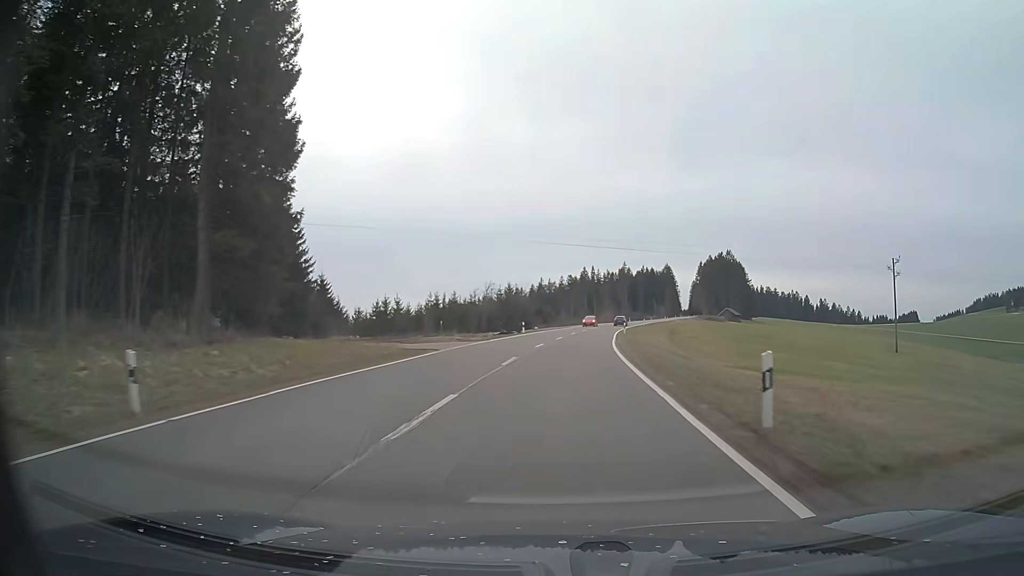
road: primary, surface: asphalt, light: Day
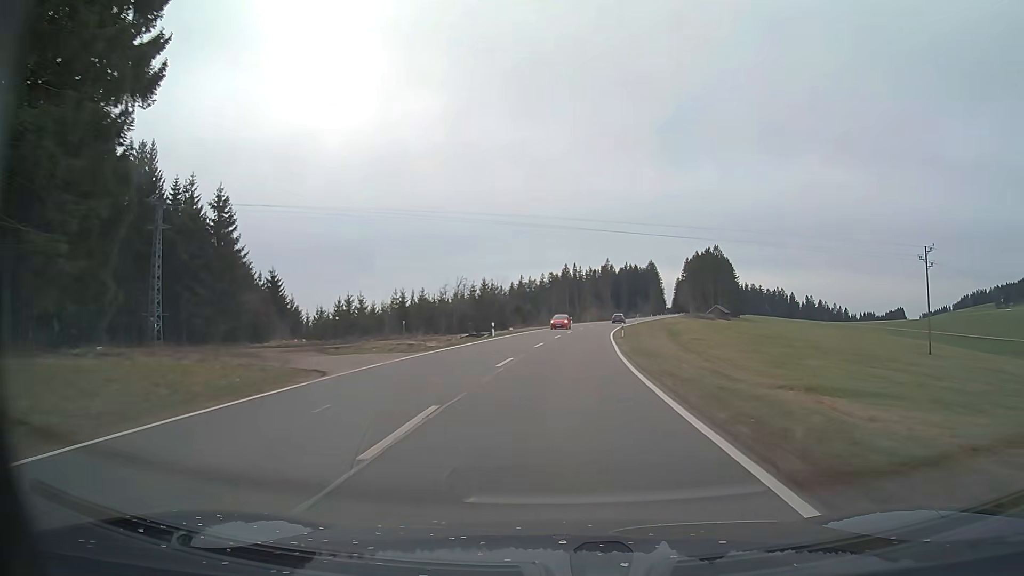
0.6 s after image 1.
(+0.1, +12.8) m; +1°
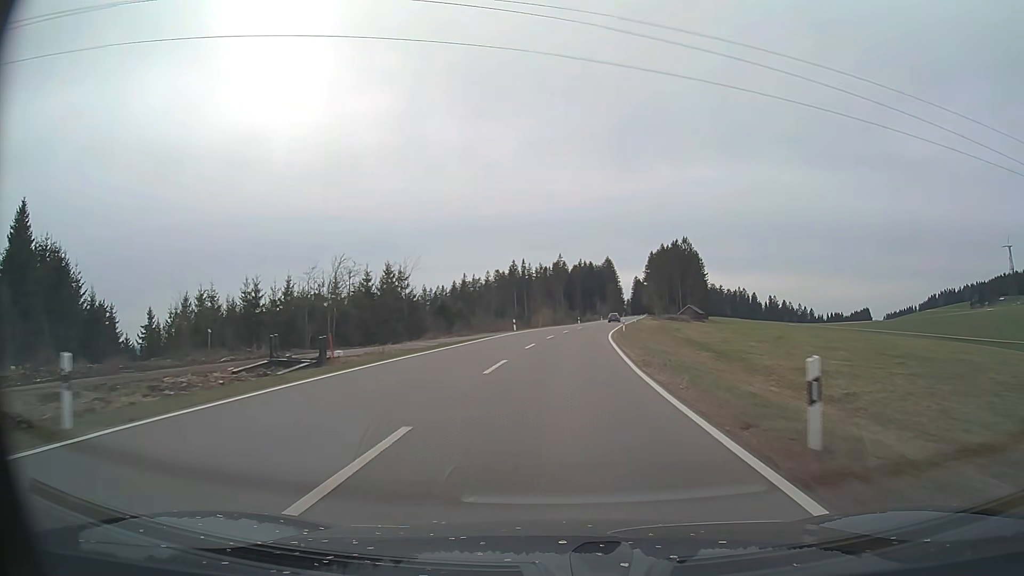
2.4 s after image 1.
(+1.6, +39.0) m; +4°
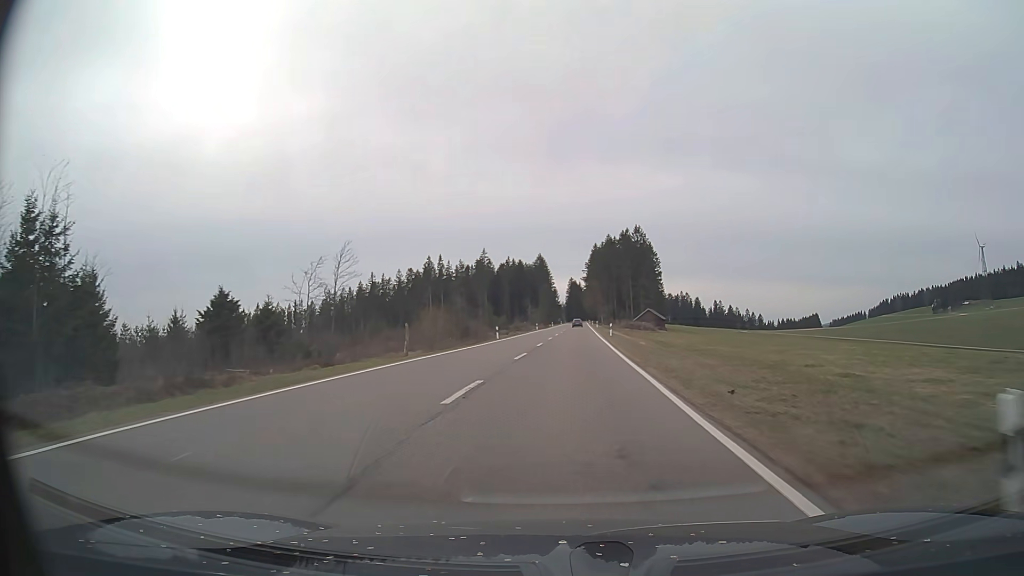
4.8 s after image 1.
(+2.7, +53.4) m; +6°
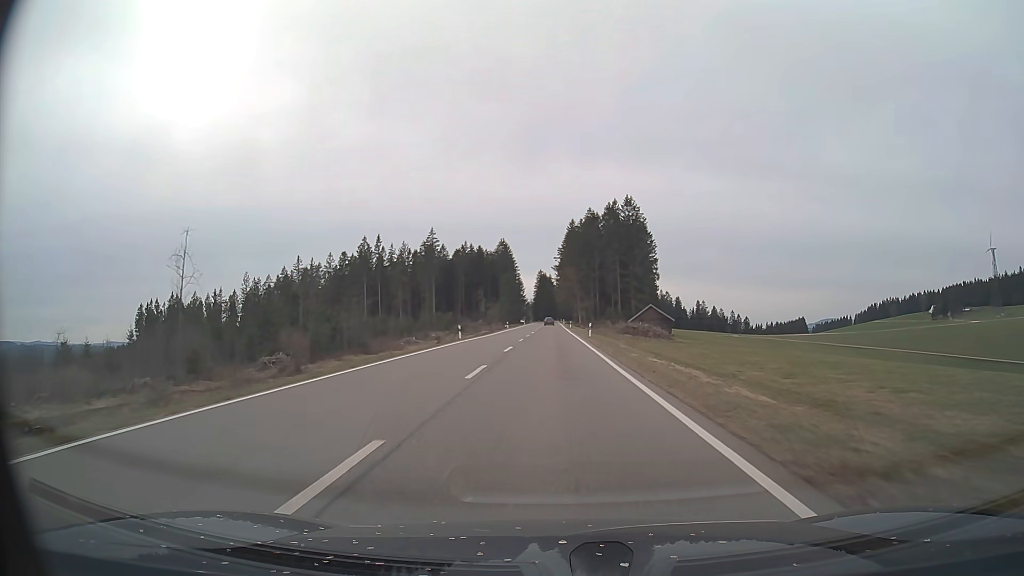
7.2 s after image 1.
(+1.9, +55.7) m; +3°
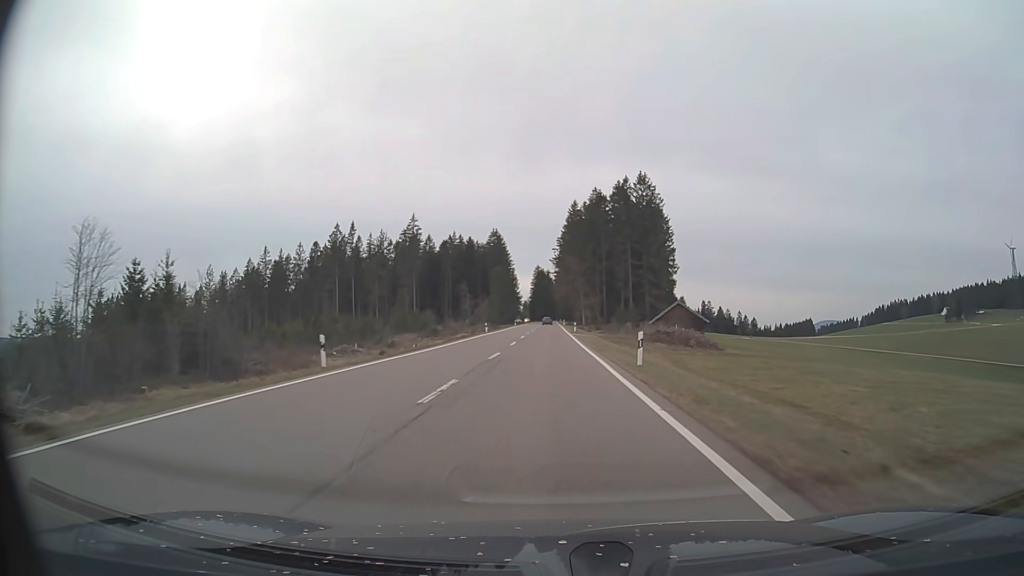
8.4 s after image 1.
(0.0, +28.7) m; 0°
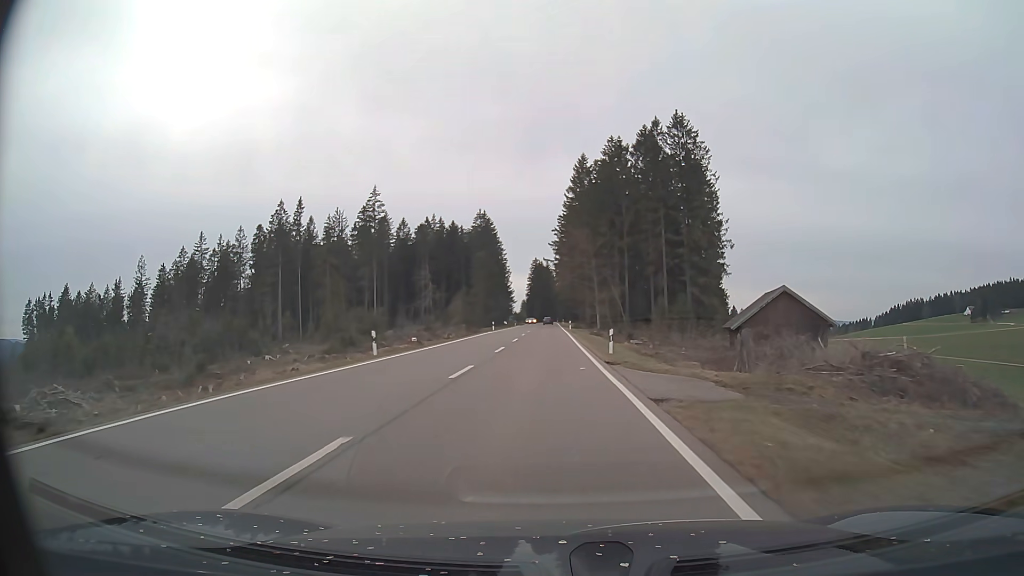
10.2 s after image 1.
(+0.1, +43.6) m; 0°
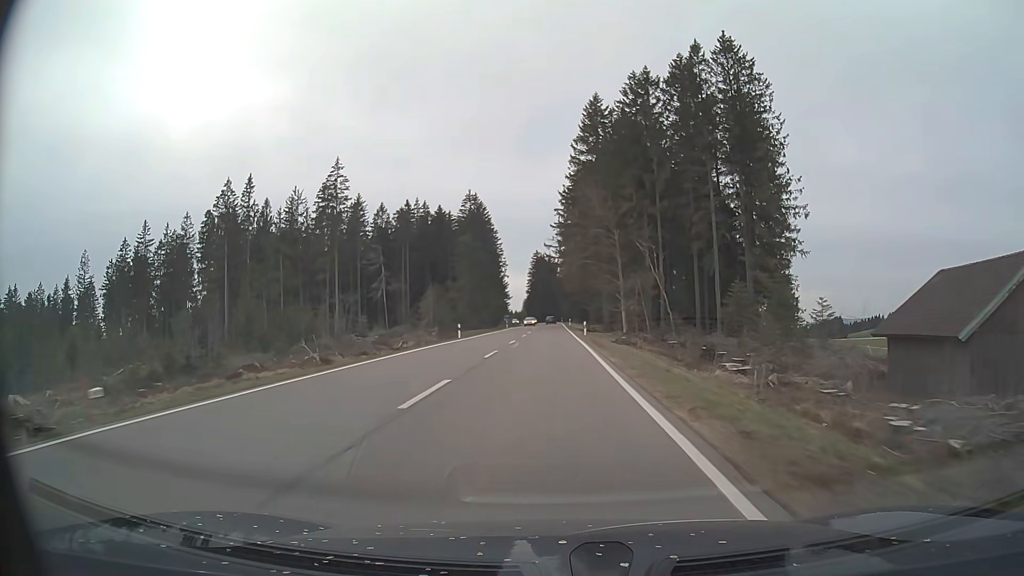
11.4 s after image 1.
(-0.1, +29.5) m; 0°
(0, +10) (0, +20) (0, +30) (0, +40) (0, +50) (0, +60) (0, +70) (0, +80) (0, +90) (-1, +100) m
